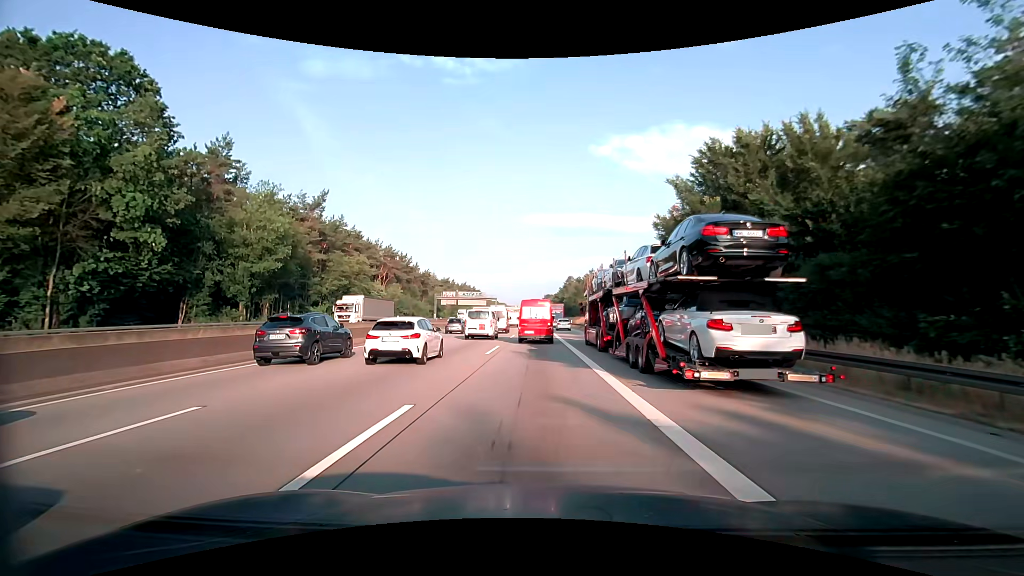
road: motorway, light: Day
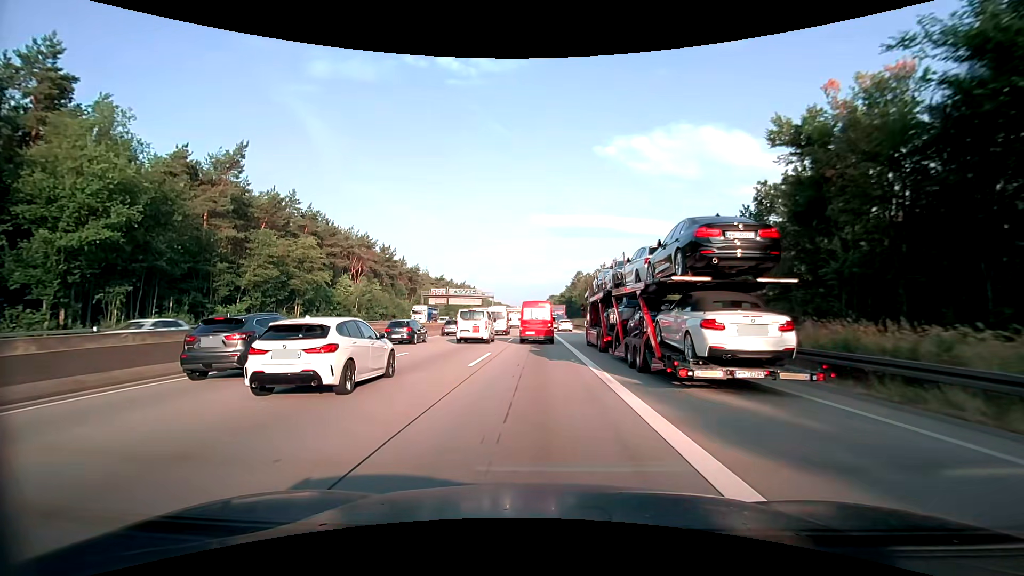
(-0.2, +23.0) m; -1°
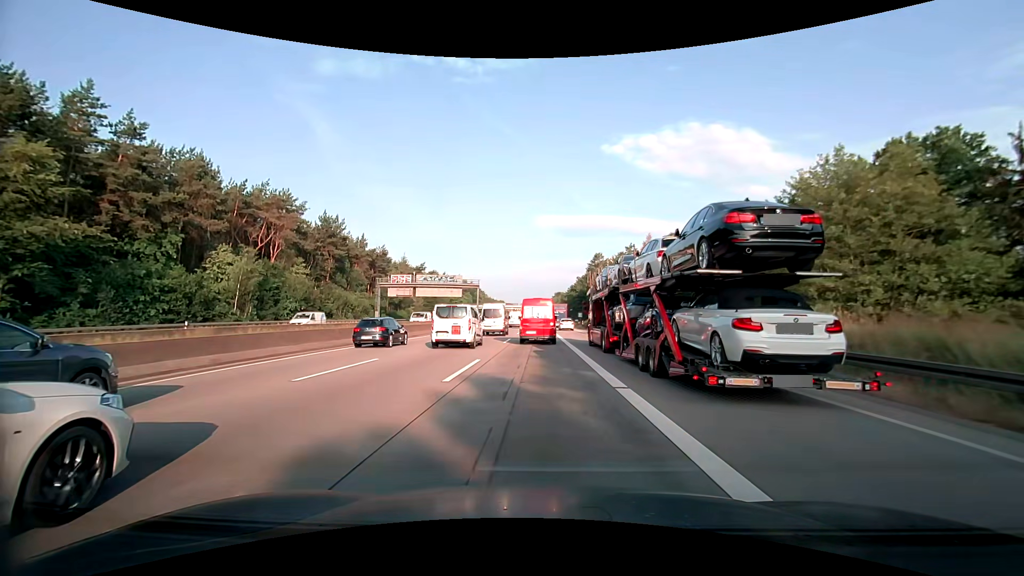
(-0.4, +40.2) m; -1°
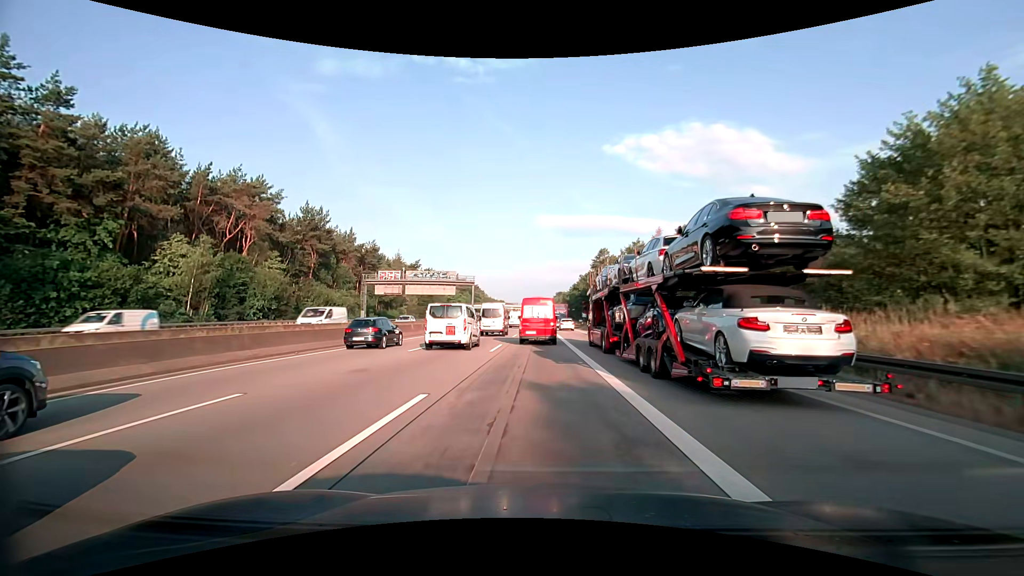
(0.0, +8.0) m; 0°
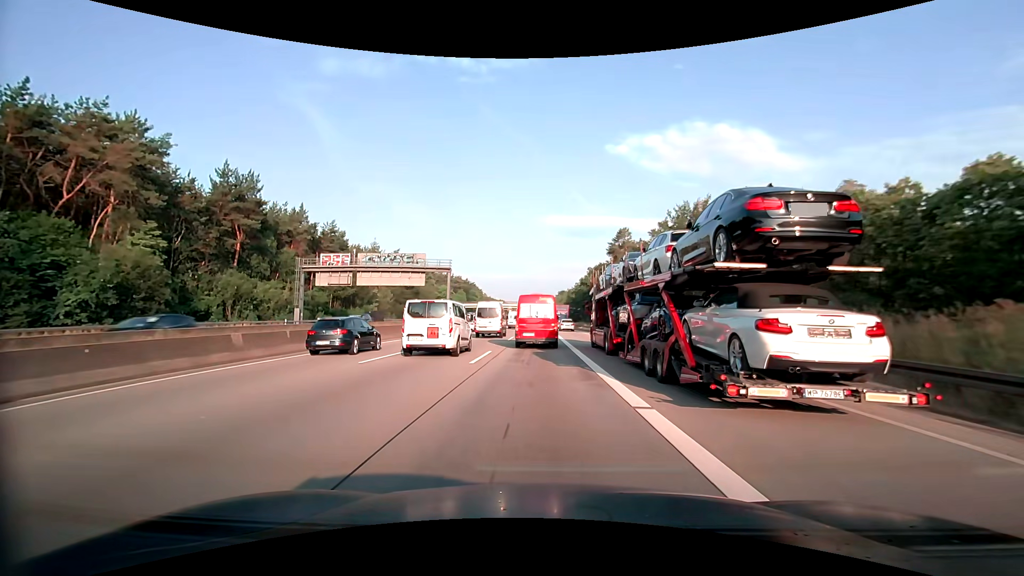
(0.0, +23.9) m; 0°
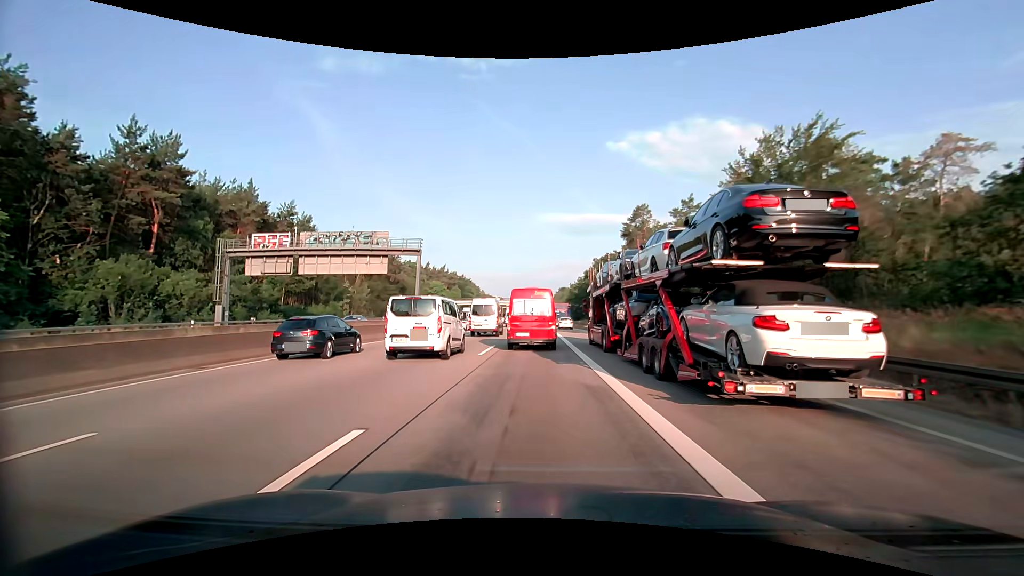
(0.0, +15.2) m; 0°
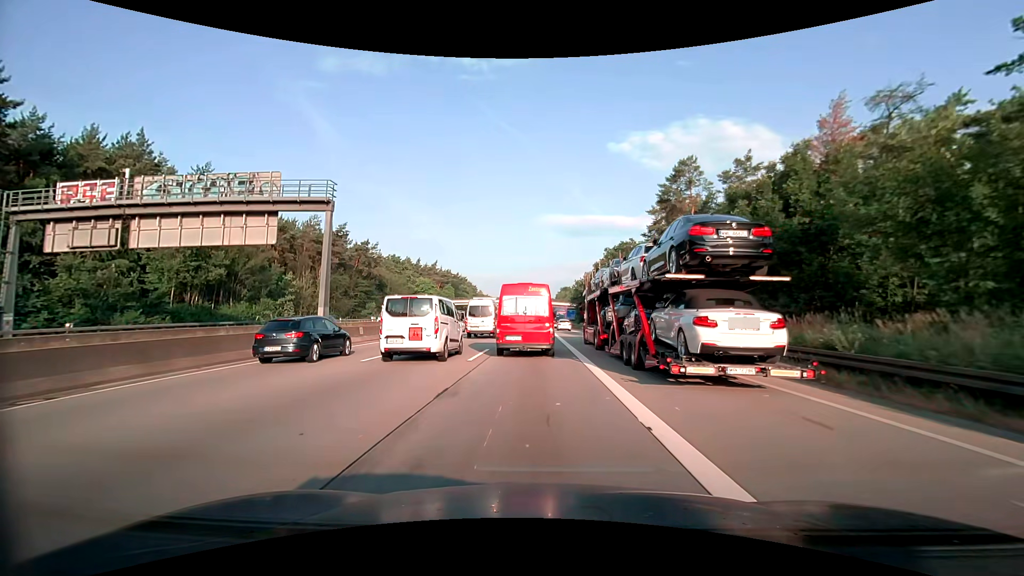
(+0.1, +20.2) m; 0°
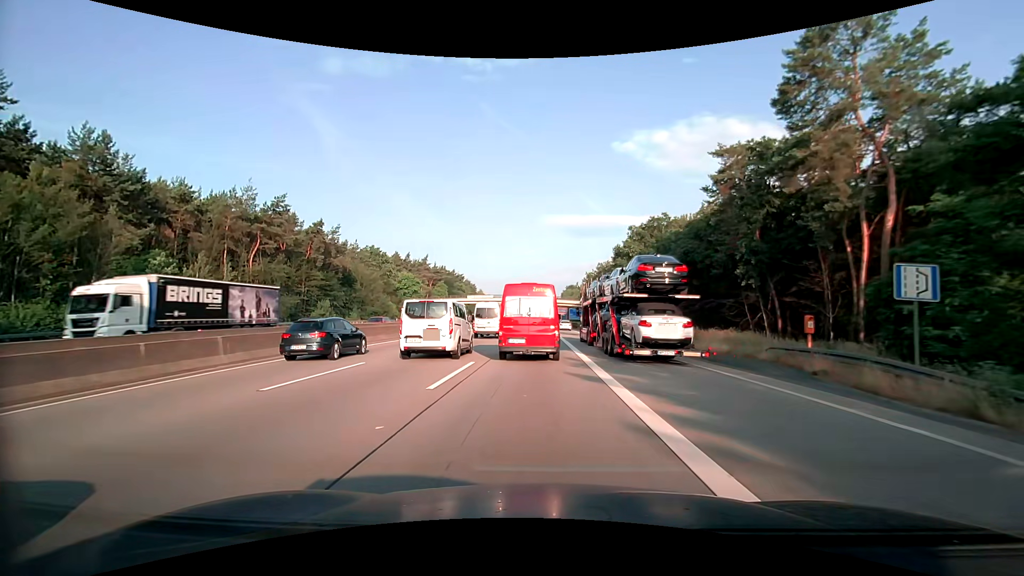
(-0.1, +24.0) m; 0°
(0, +10) (0, +20) (0, +30) (0, +40) (-1, +50) (-1, +60) (-1, +70) (-1, +80) (-1, +90) (-1, +100) m
